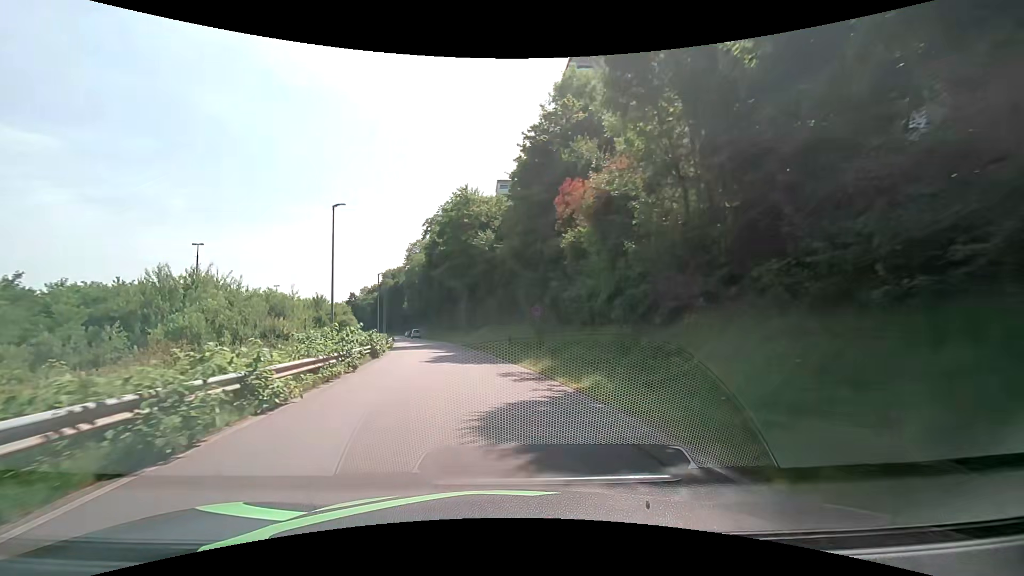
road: residential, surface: asphalt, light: Day
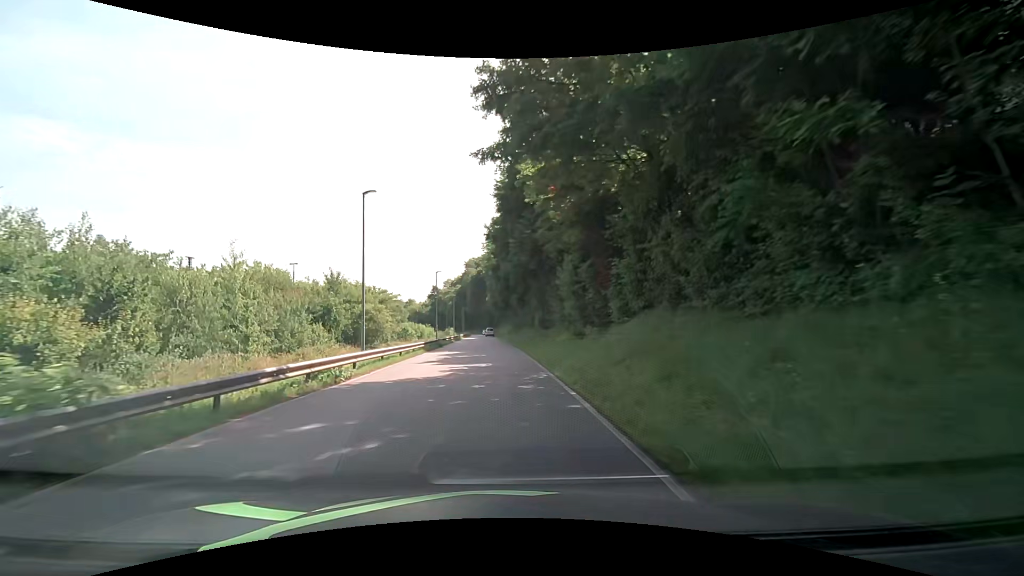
(-3.7, +34.3) m; -12°
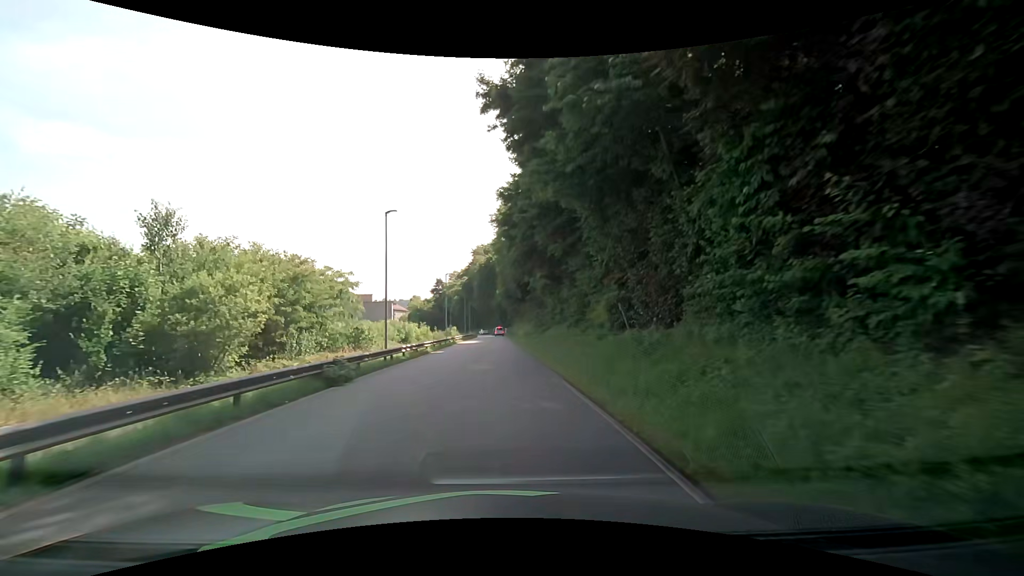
(-0.3, +27.9) m; -1°
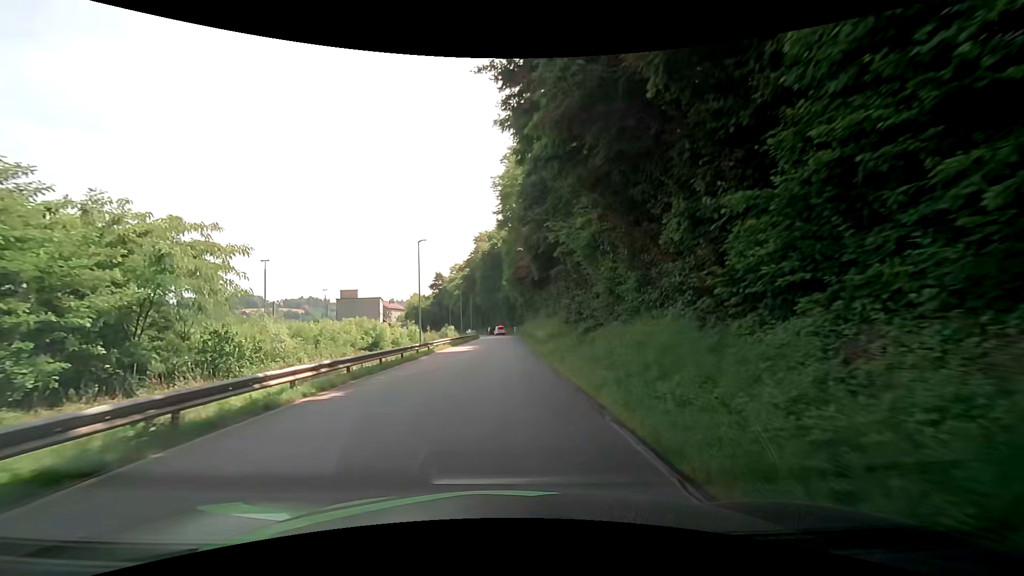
(-0.3, +21.5) m; -2°
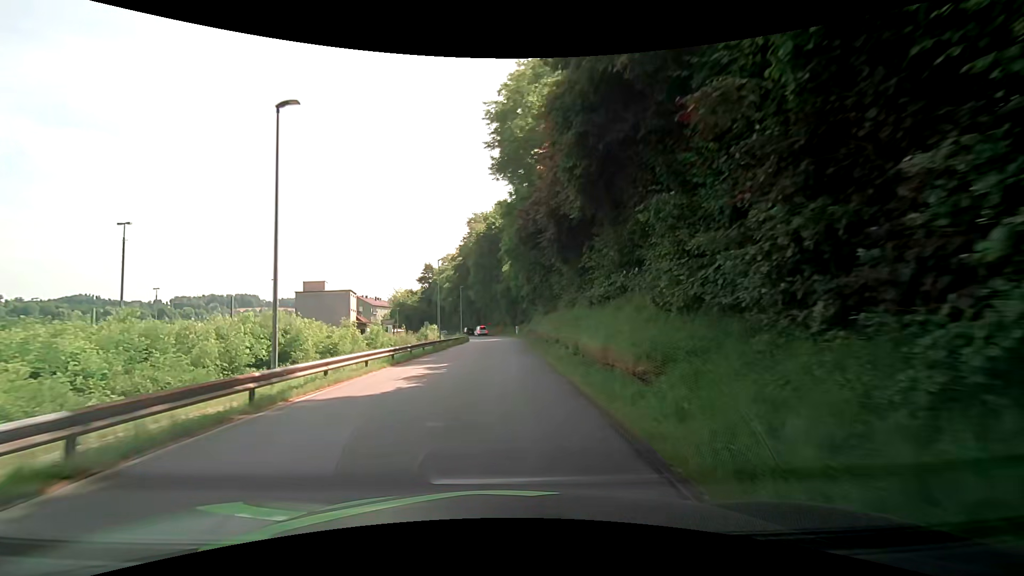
(+0.2, +21.8) m; 0°
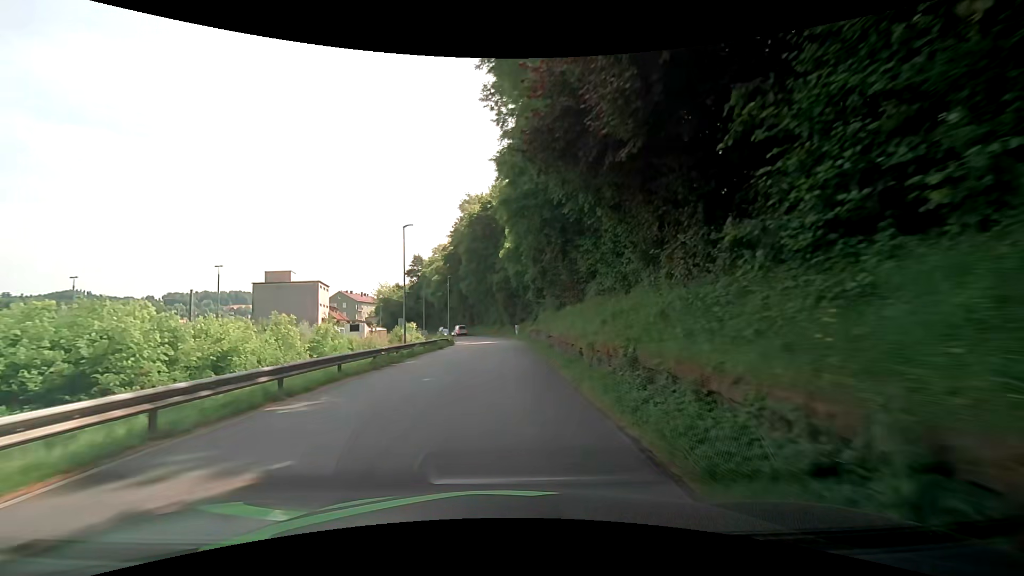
(+0.1, +14.6) m; +1°
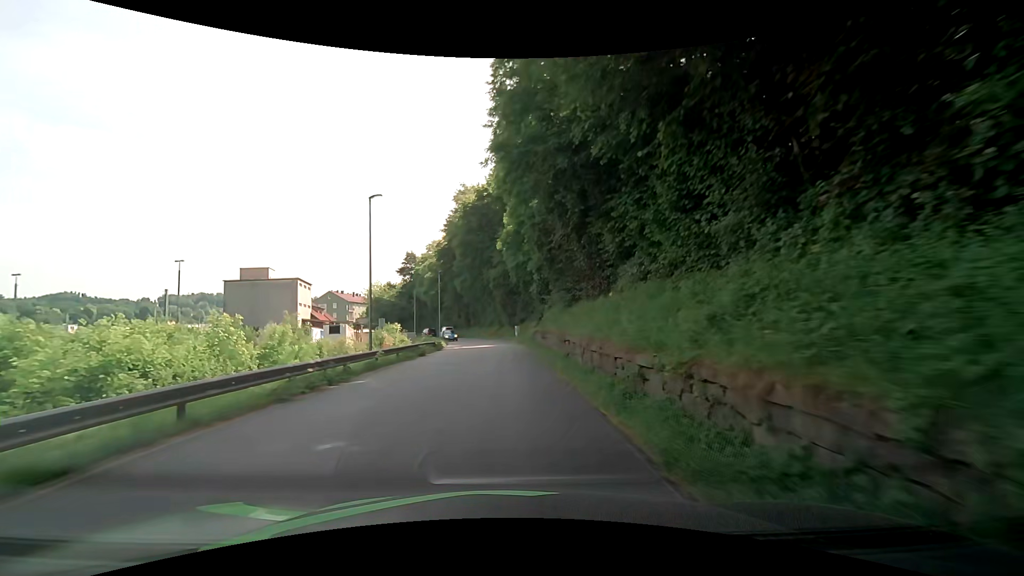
(0.0, +7.3) m; 0°
